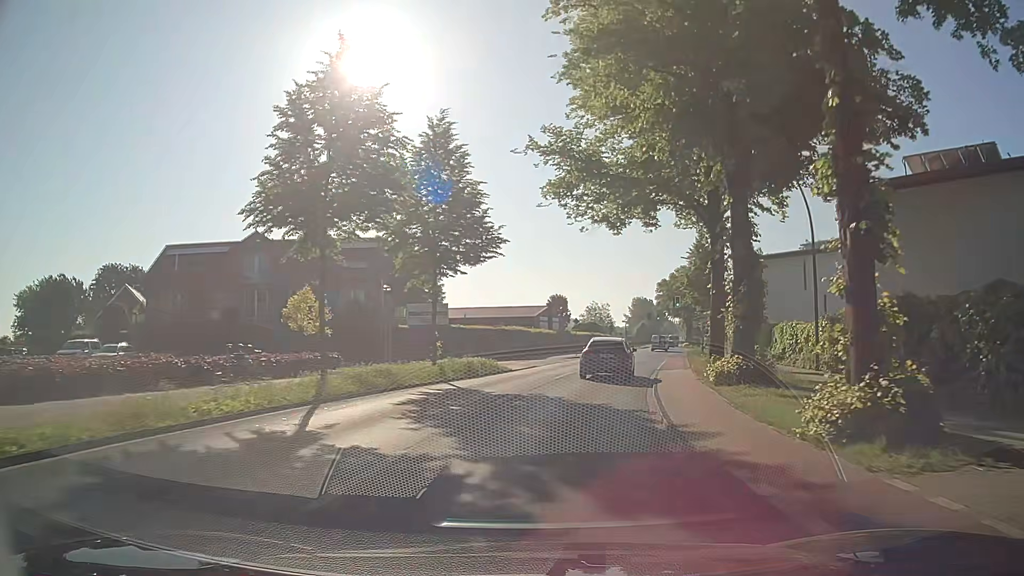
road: secondary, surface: asphalt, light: Day
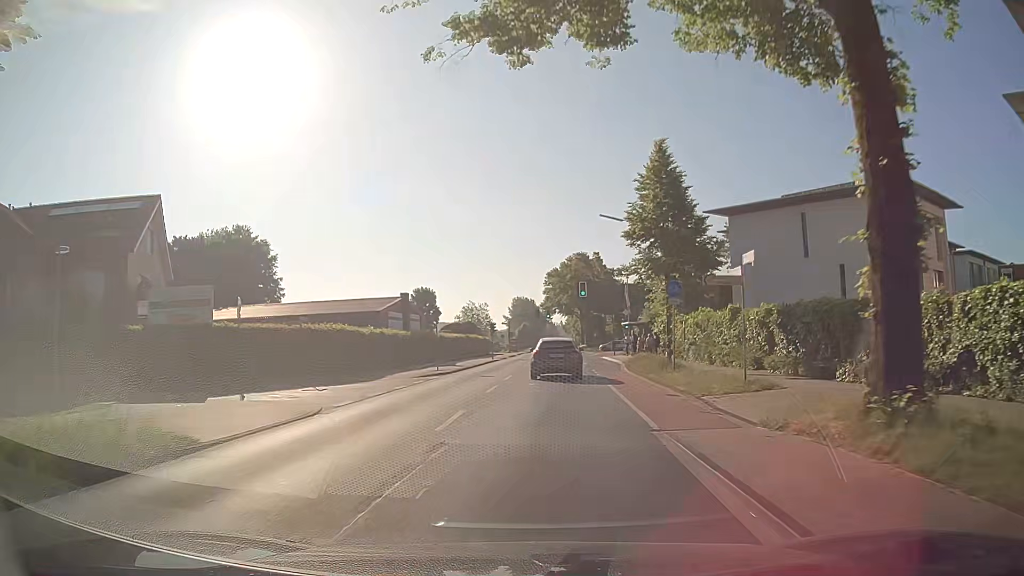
(+2.6, +21.8) m; +12°
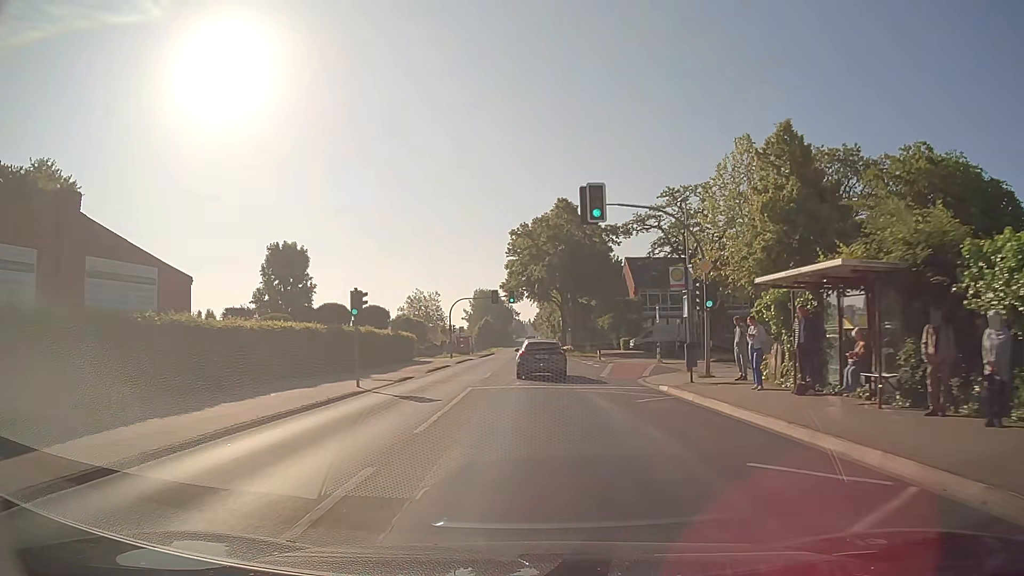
(+1.6, +37.5) m; +3°
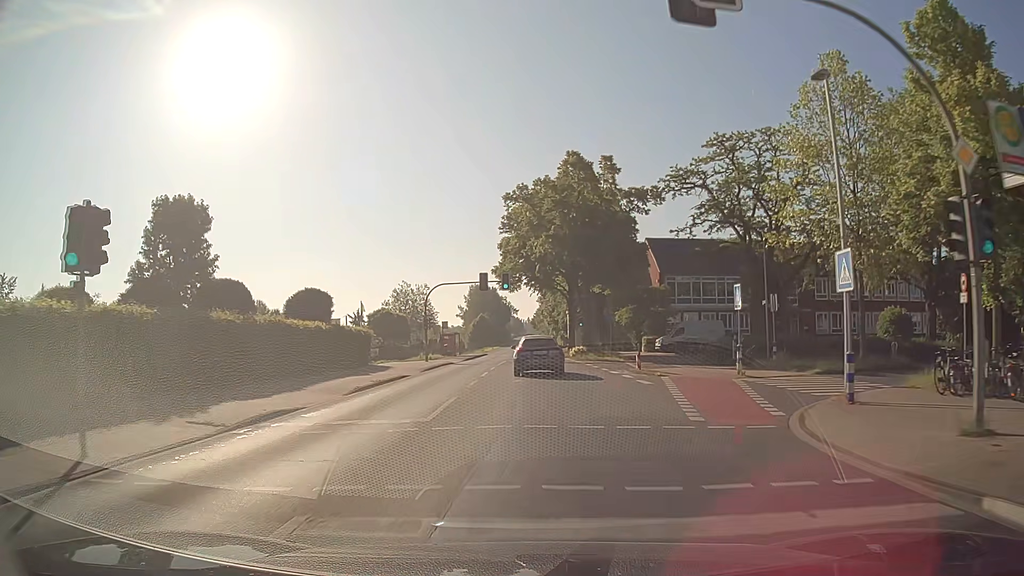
(-0.1, +15.2) m; -1°
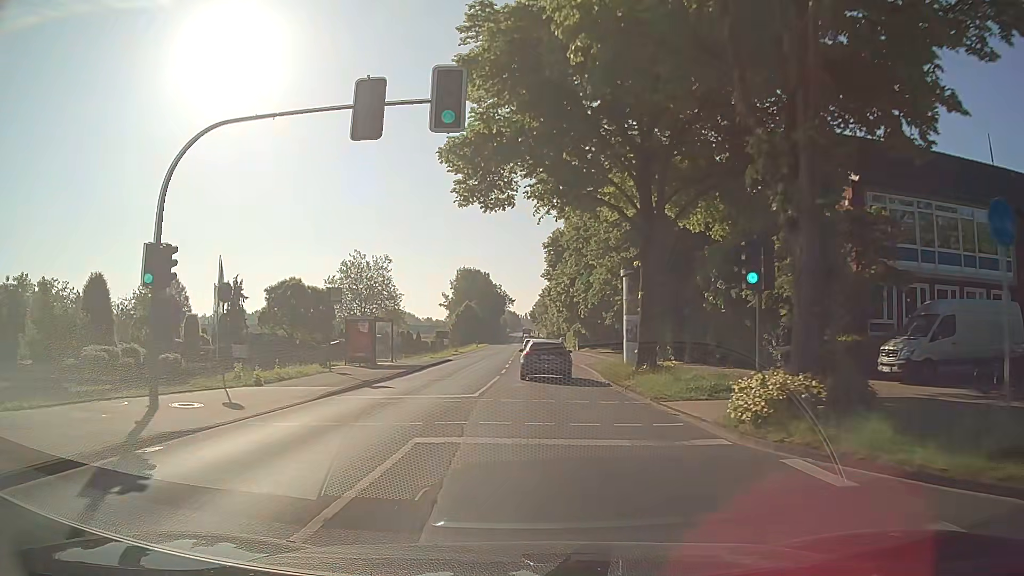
(0.0, +38.0) m; 0°
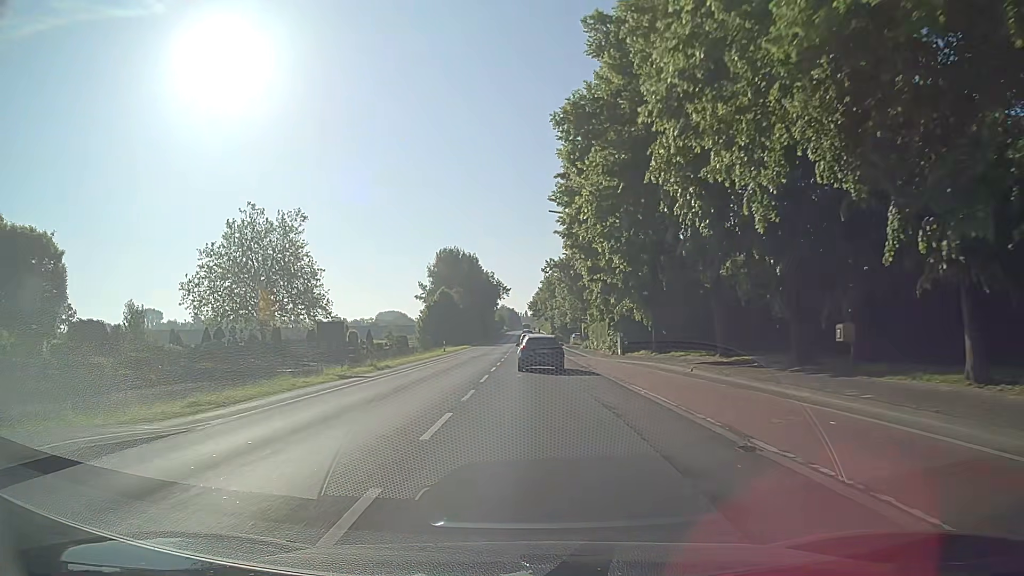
(+0.4, +38.3) m; 0°
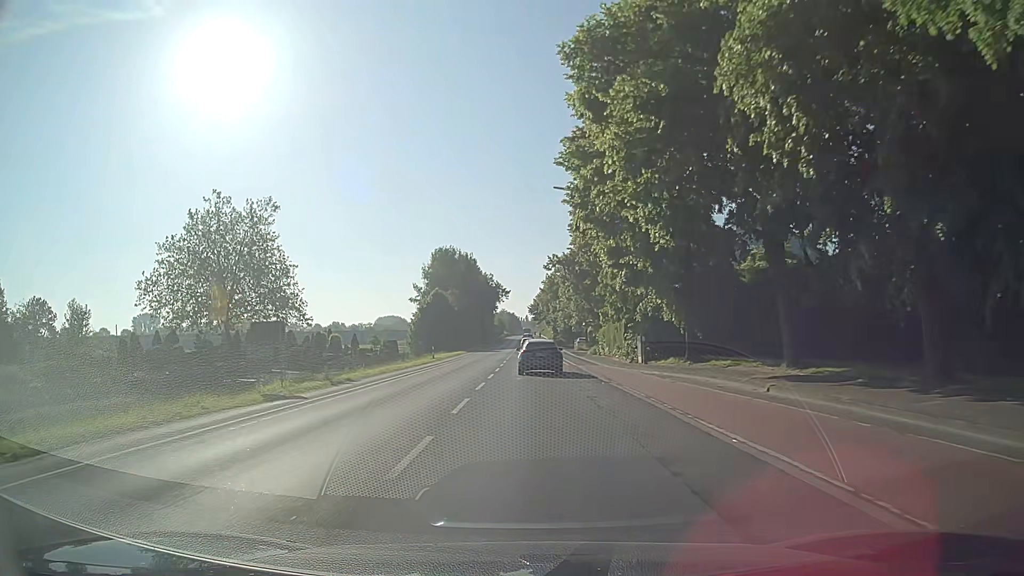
(0.0, +7.7) m; 0°
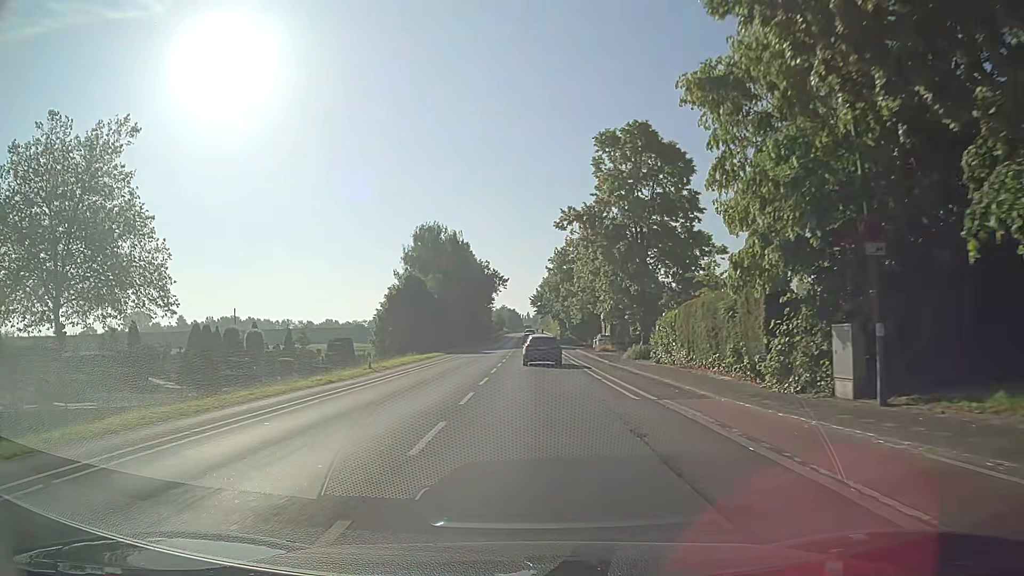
(-0.1, +22.9) m; 0°
